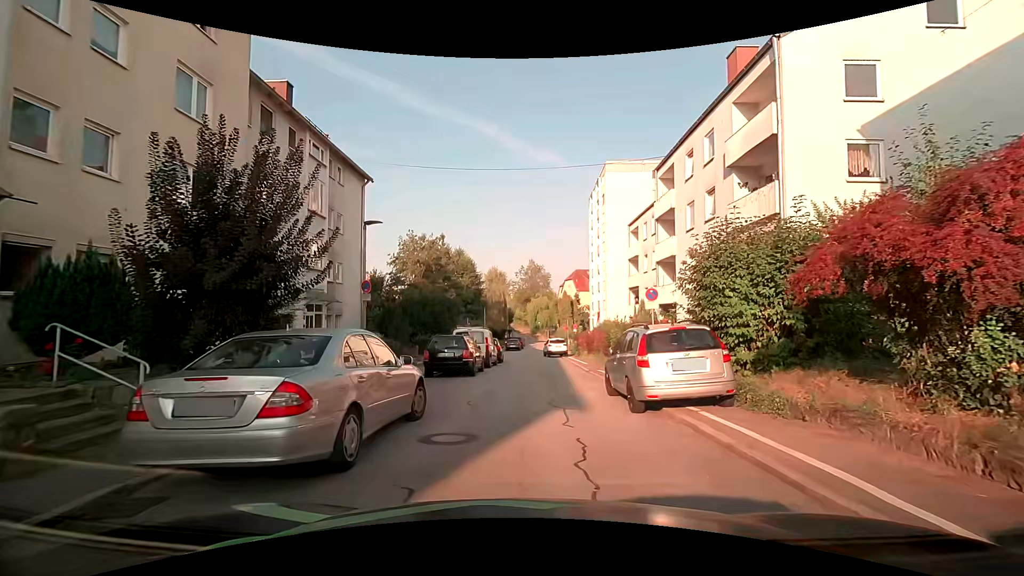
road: residential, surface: asphalt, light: Day
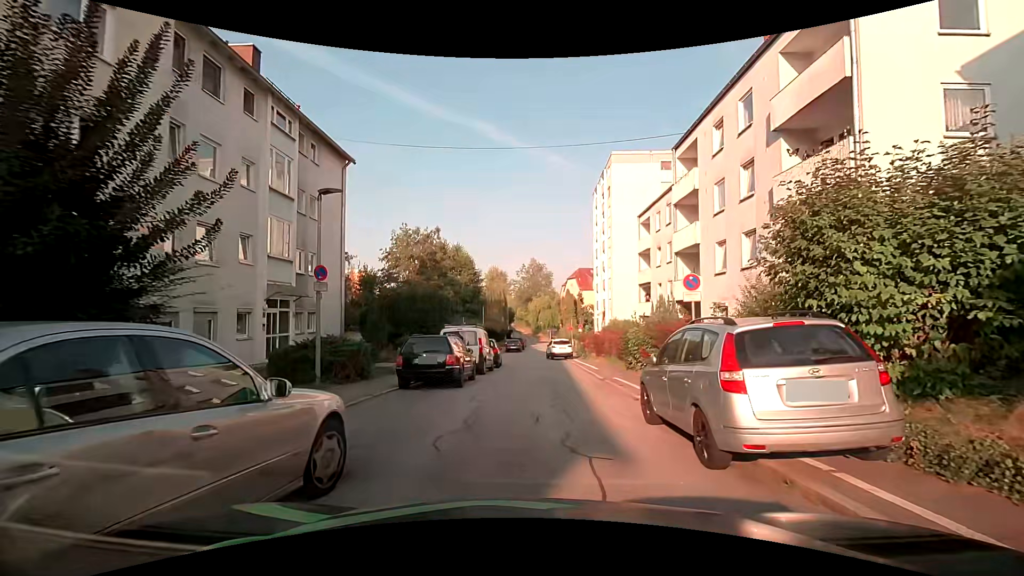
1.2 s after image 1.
(0.0, +3.6) m; 0°
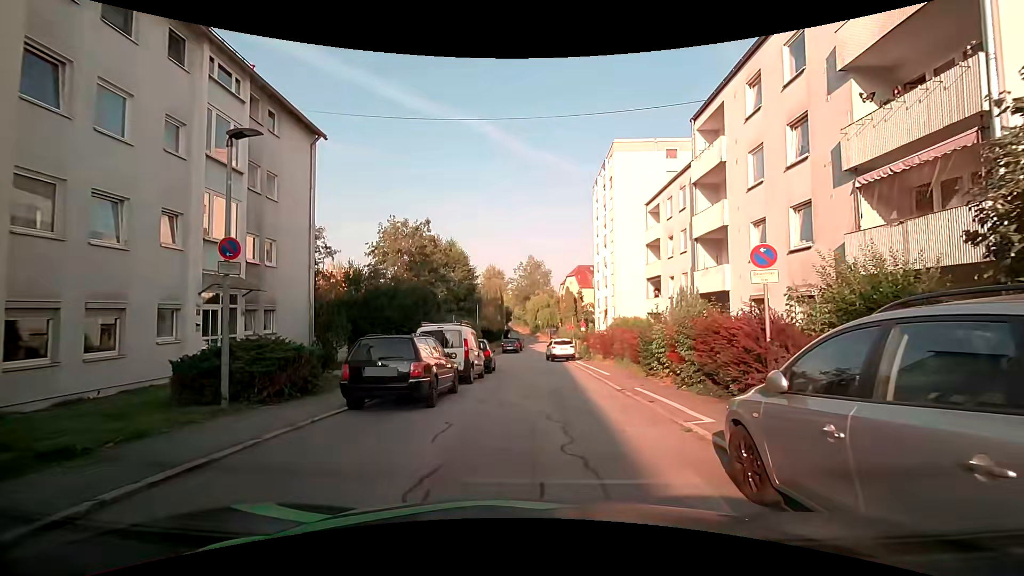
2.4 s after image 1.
(0.0, +3.7) m; -1°
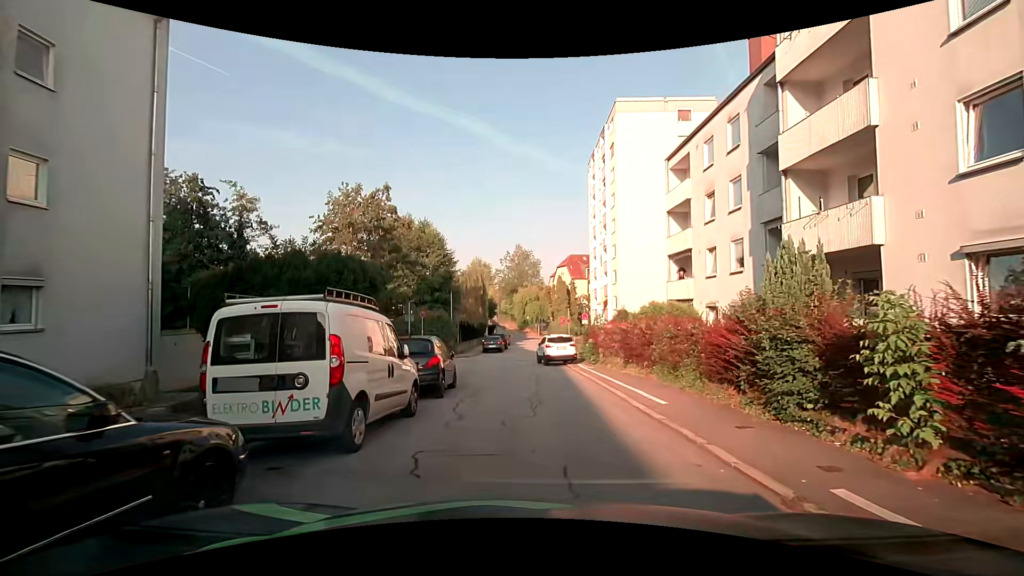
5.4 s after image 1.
(+0.2, +9.4) m; +1°
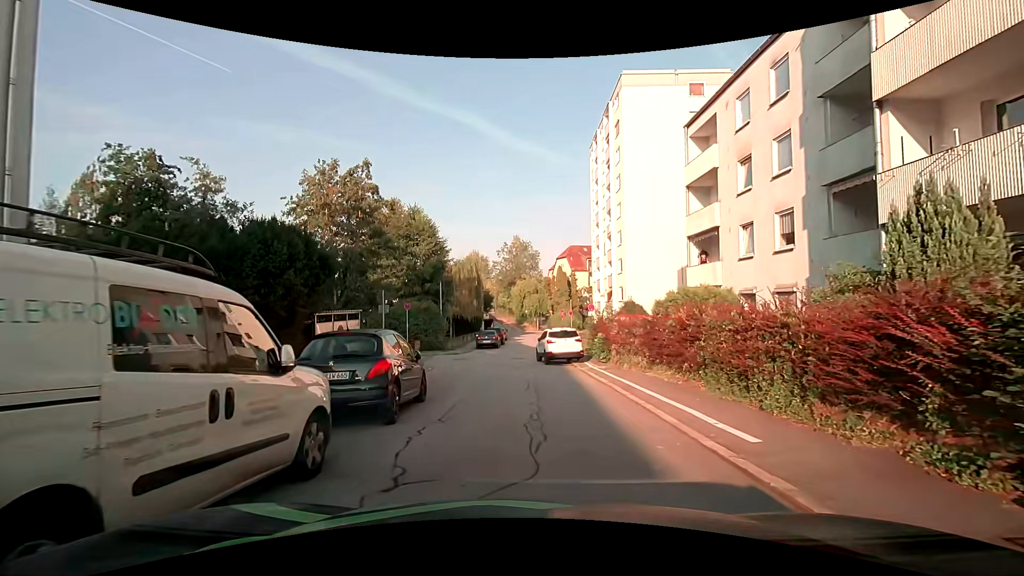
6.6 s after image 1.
(+0.1, +4.0) m; +1°
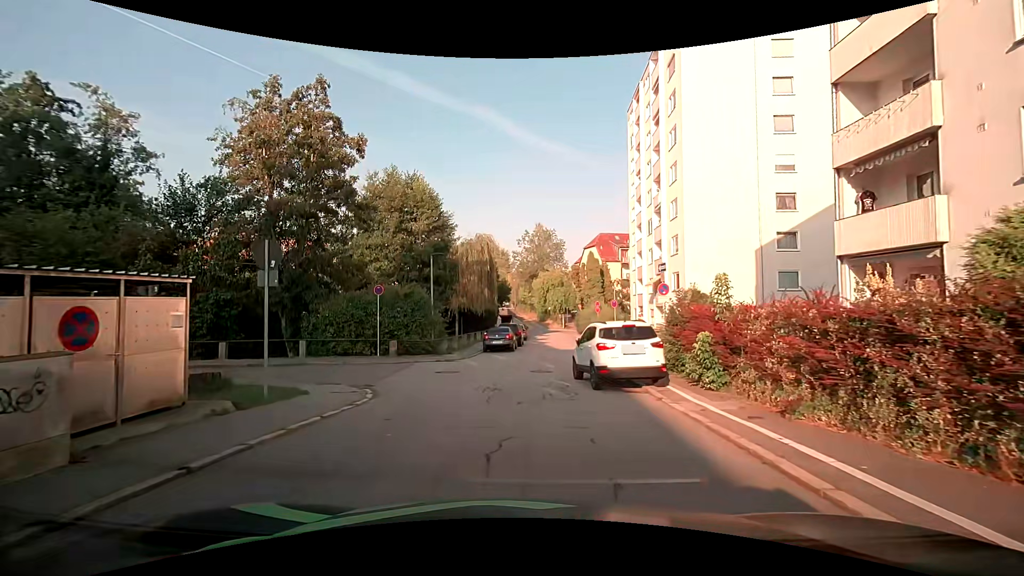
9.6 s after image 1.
(-0.2, +10.5) m; -2°
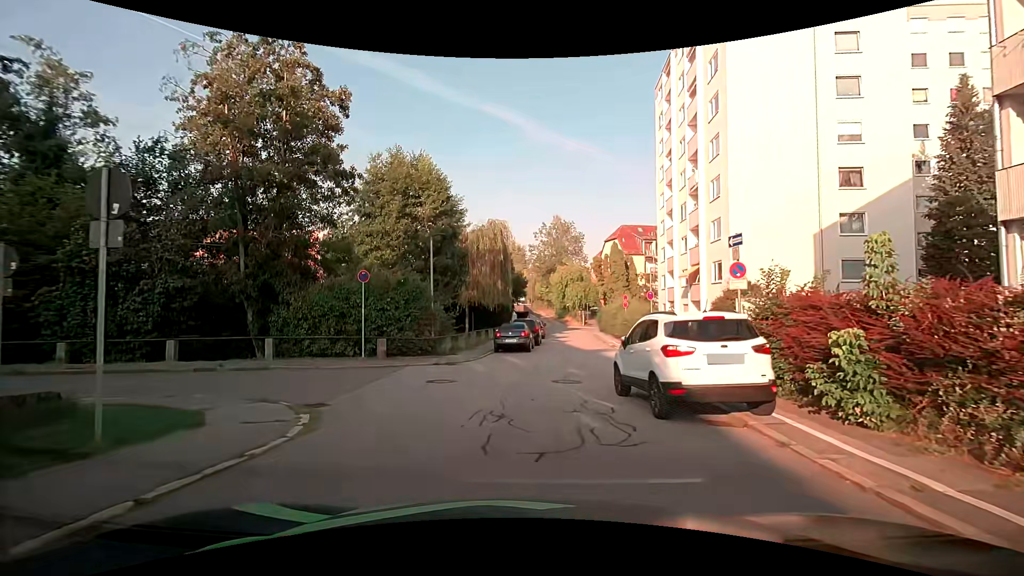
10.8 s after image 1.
(-0.1, +4.3) m; -2°
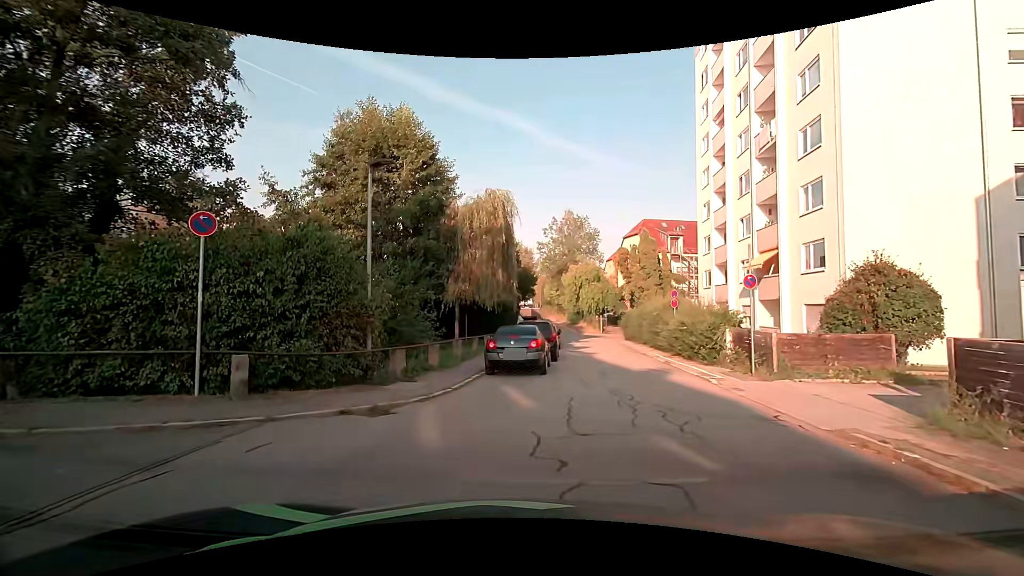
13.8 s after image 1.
(-0.2, +9.3) m; -1°
